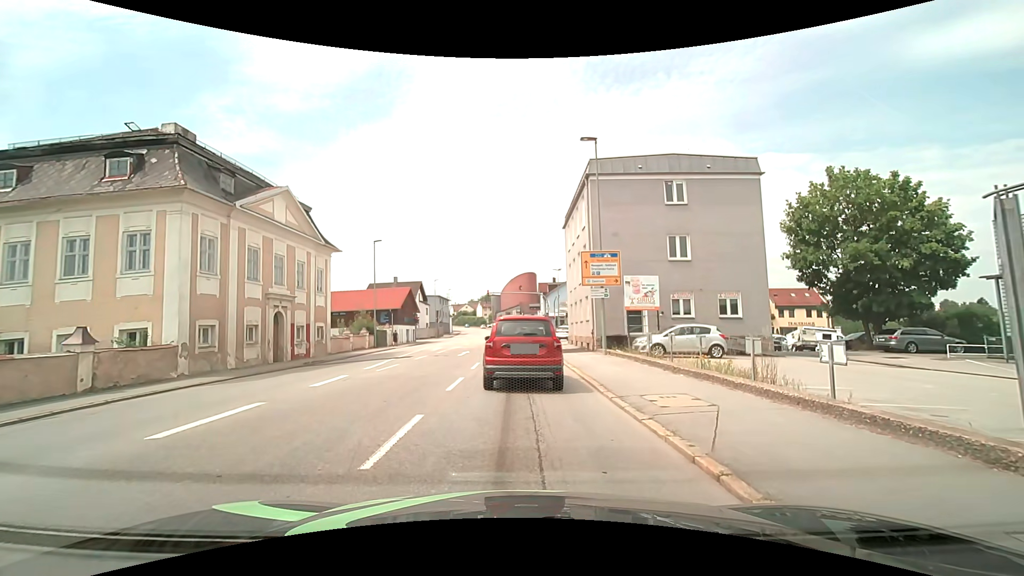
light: Day
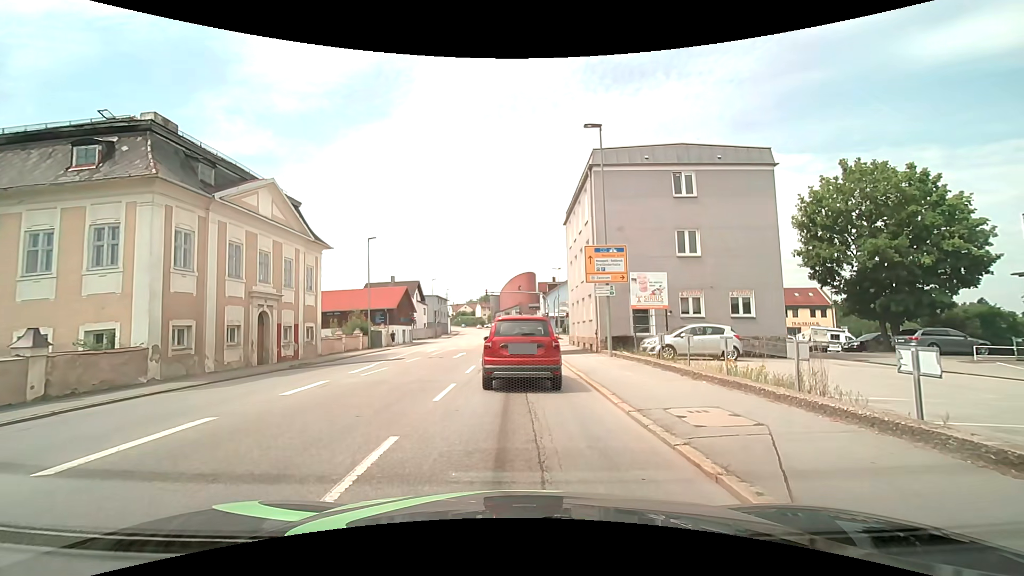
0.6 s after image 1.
(0.0, +1.5) m; +1°
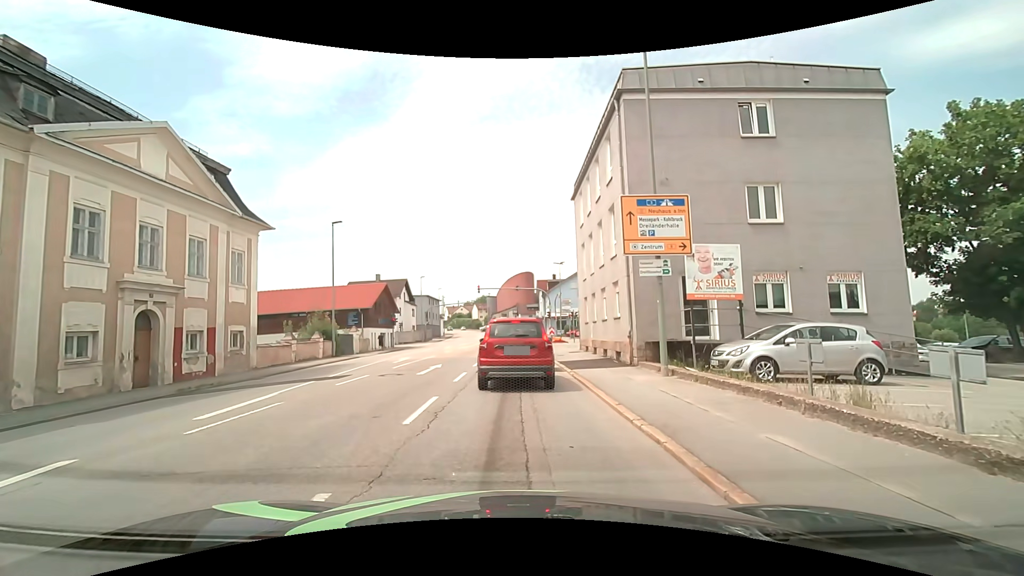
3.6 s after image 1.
(0.0, +8.2) m; -1°
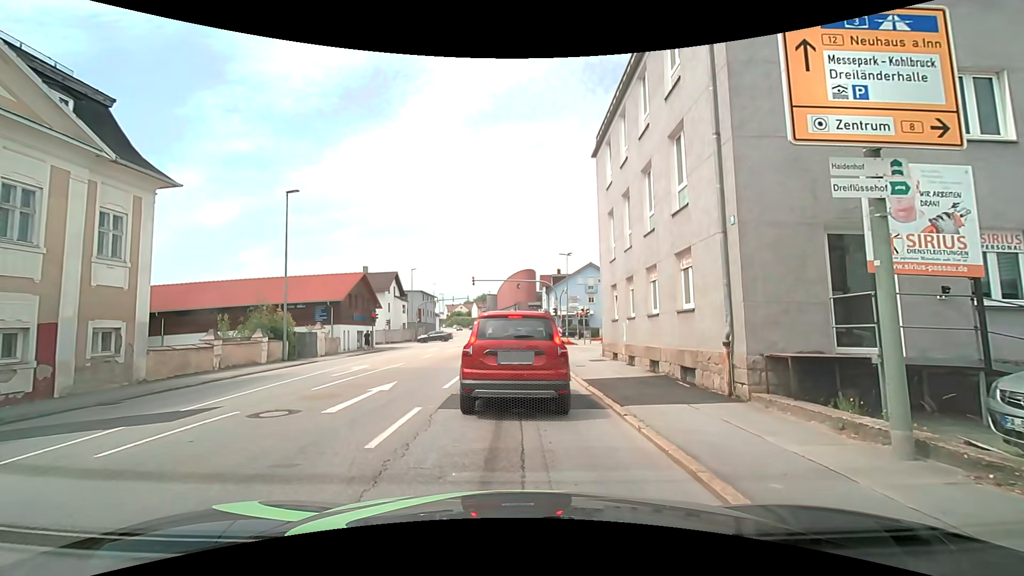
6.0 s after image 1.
(+0.1, +7.8) m; 0°
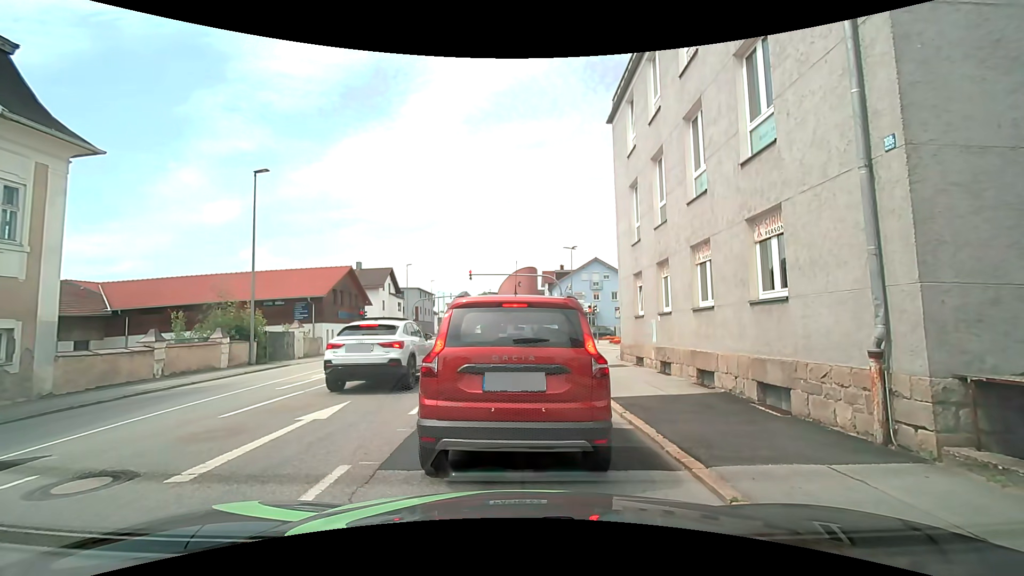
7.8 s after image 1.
(0.0, +3.5) m; 0°
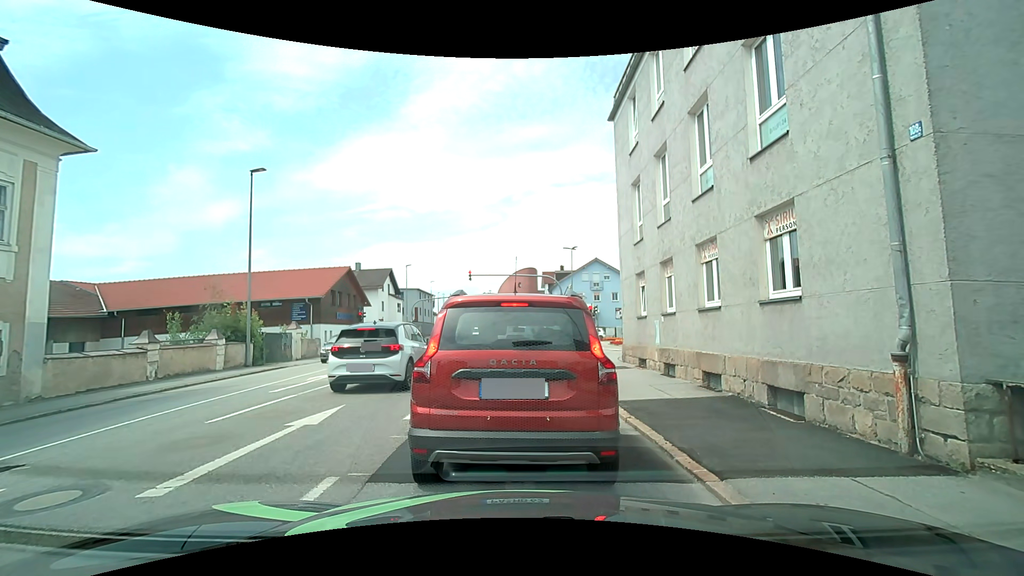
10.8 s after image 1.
(0.0, +0.4) m; 0°
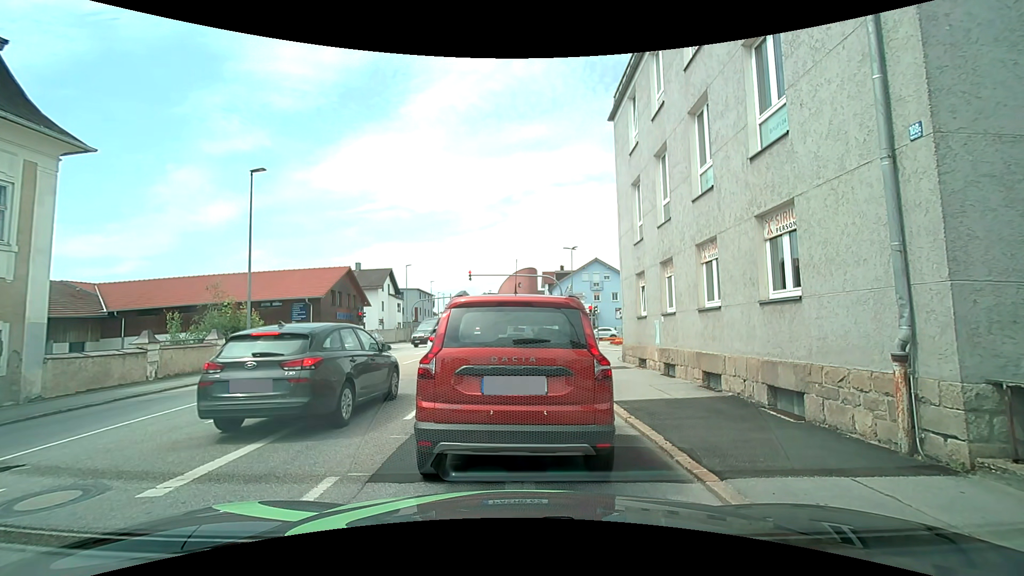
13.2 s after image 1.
(0.0, 0.0) m; 0°
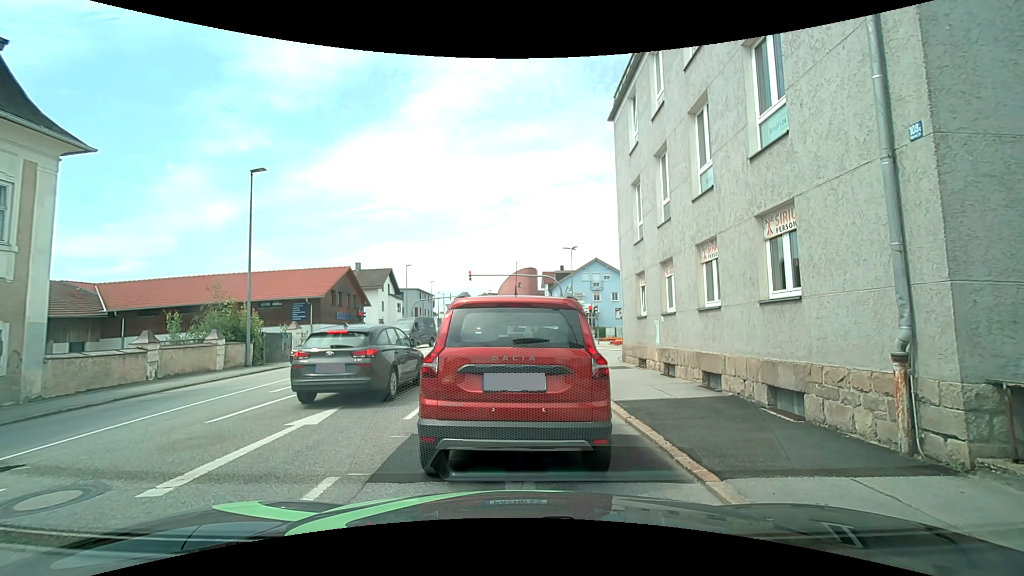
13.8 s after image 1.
(0.0, 0.0) m; 0°
